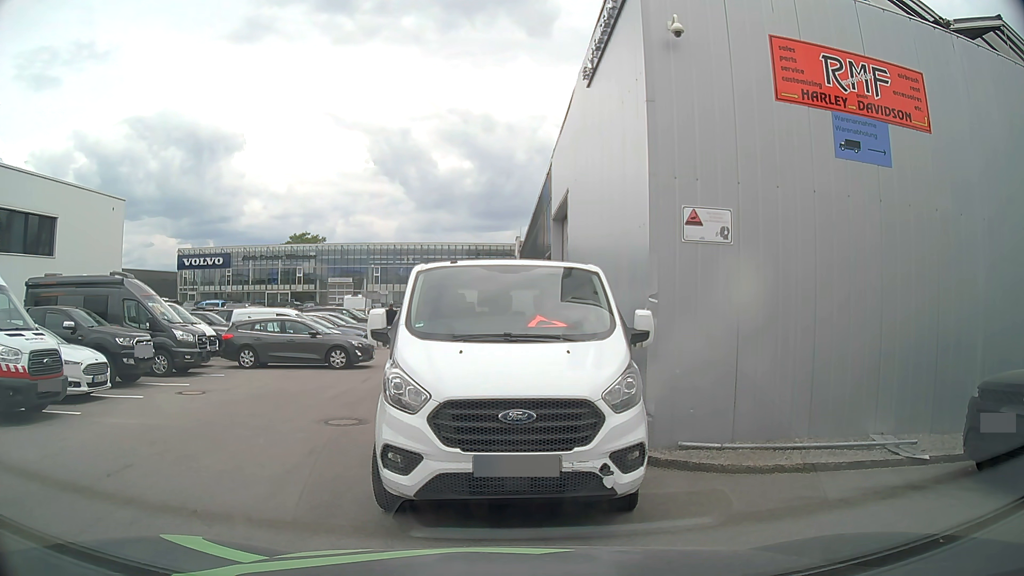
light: Day
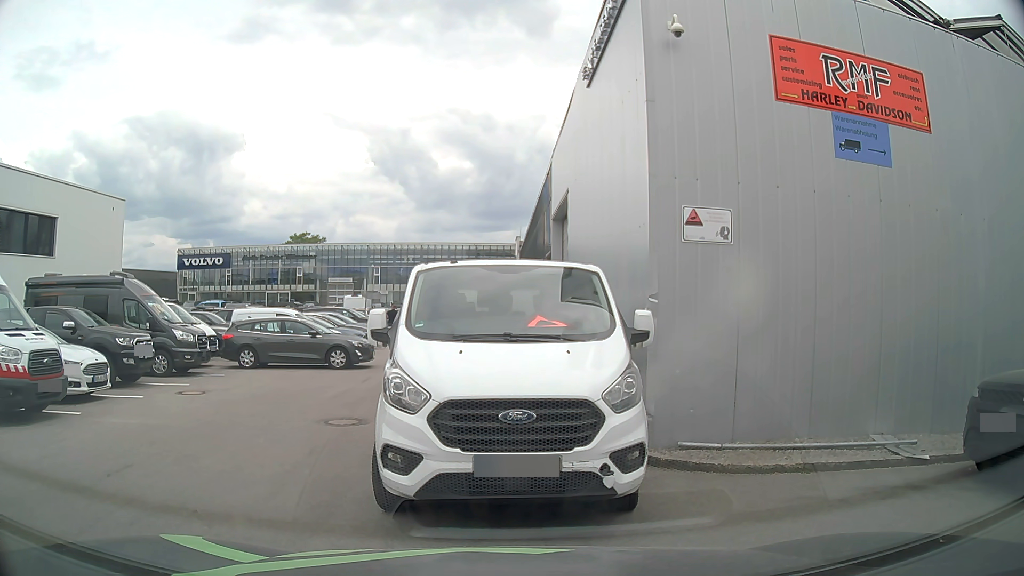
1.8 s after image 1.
(0.0, 0.0) m; 0°
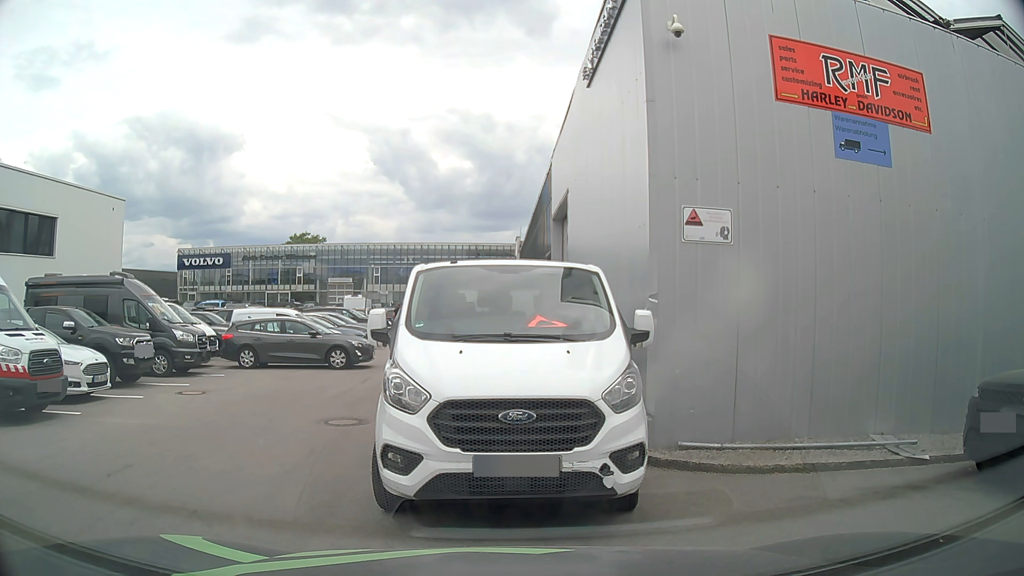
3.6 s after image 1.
(0.0, 0.0) m; 0°
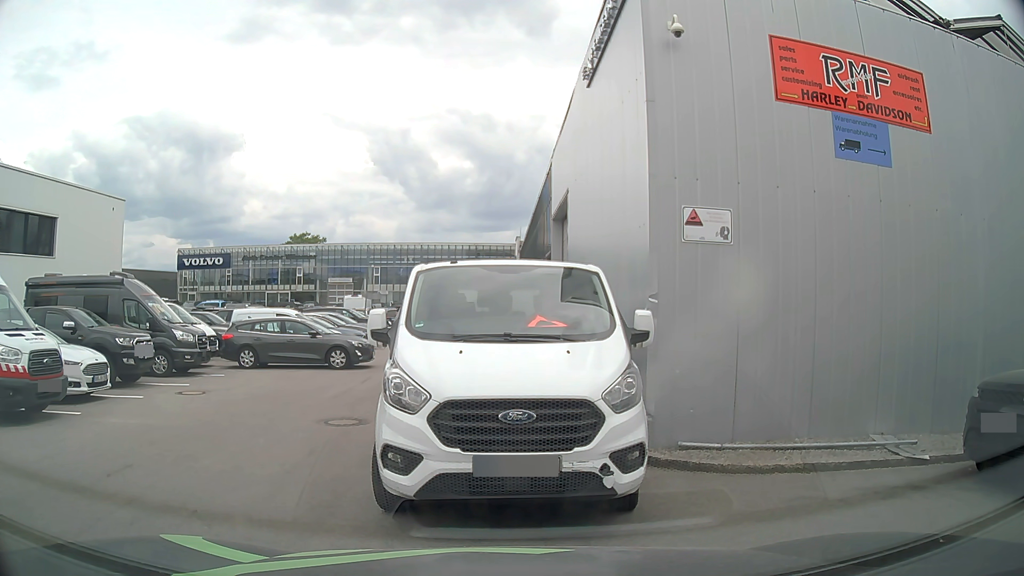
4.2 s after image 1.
(0.0, 0.0) m; 0°
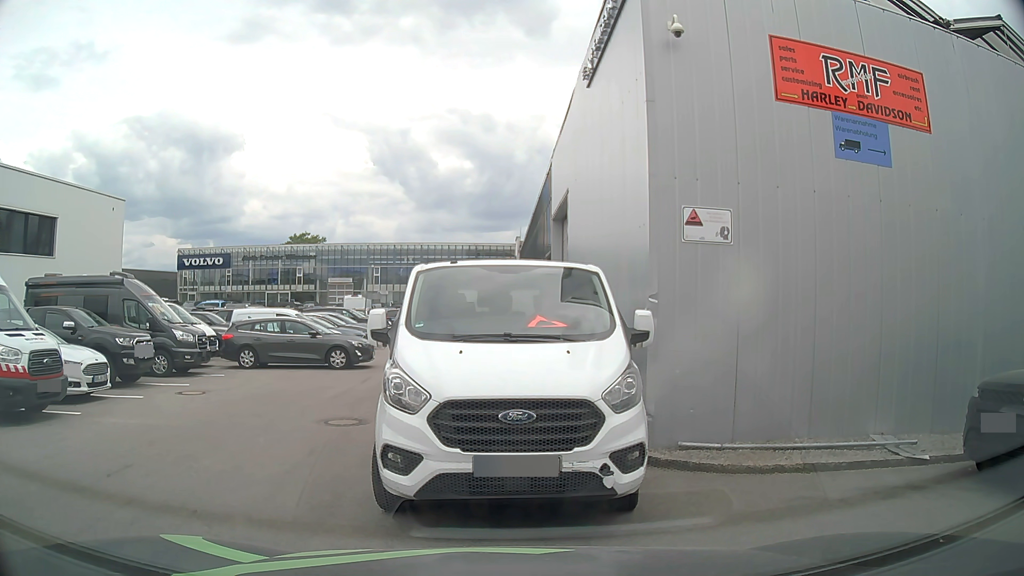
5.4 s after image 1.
(0.0, 0.0) m; 0°
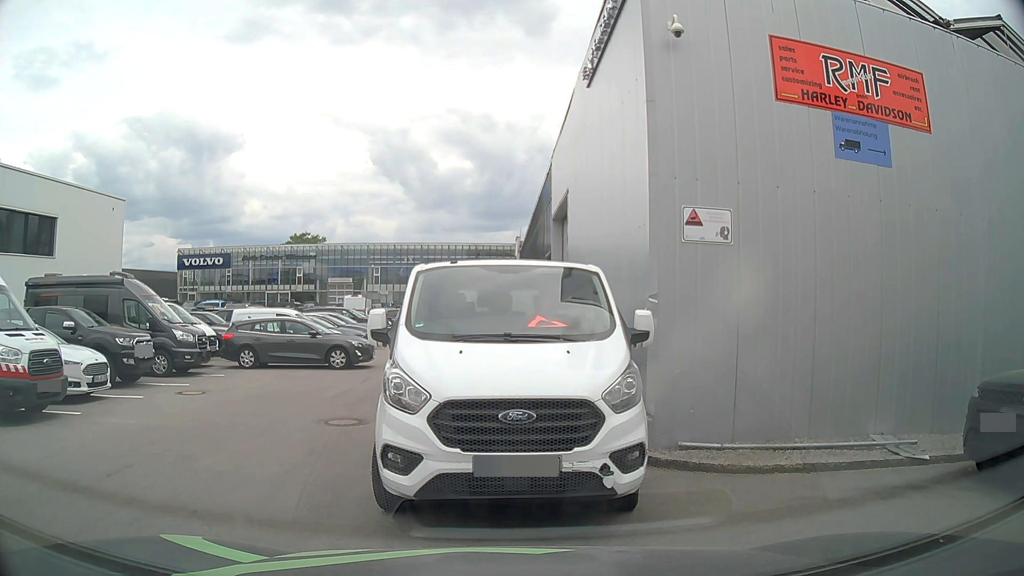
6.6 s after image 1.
(0.0, 0.0) m; 0°
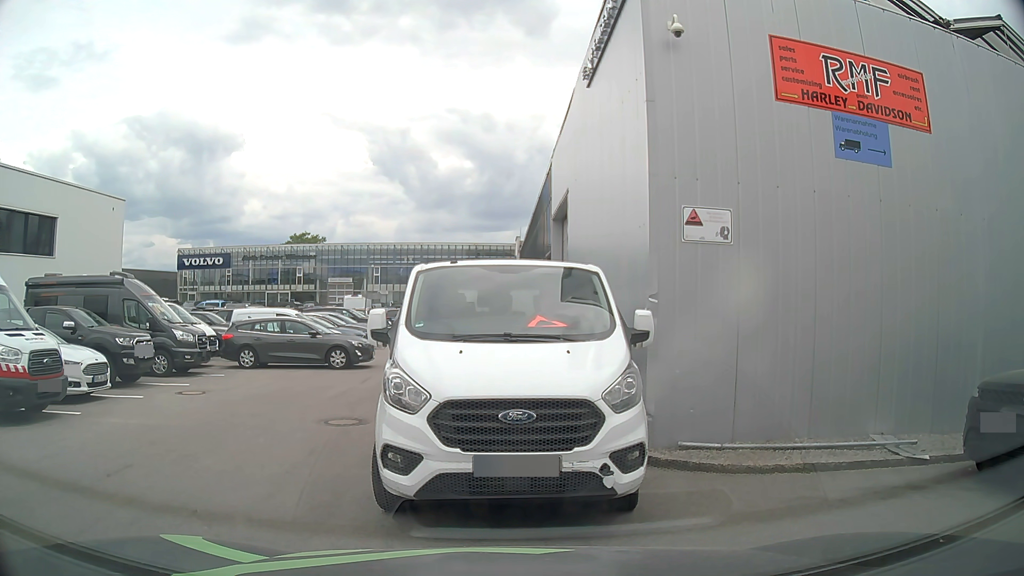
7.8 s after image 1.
(0.0, 0.0) m; 0°
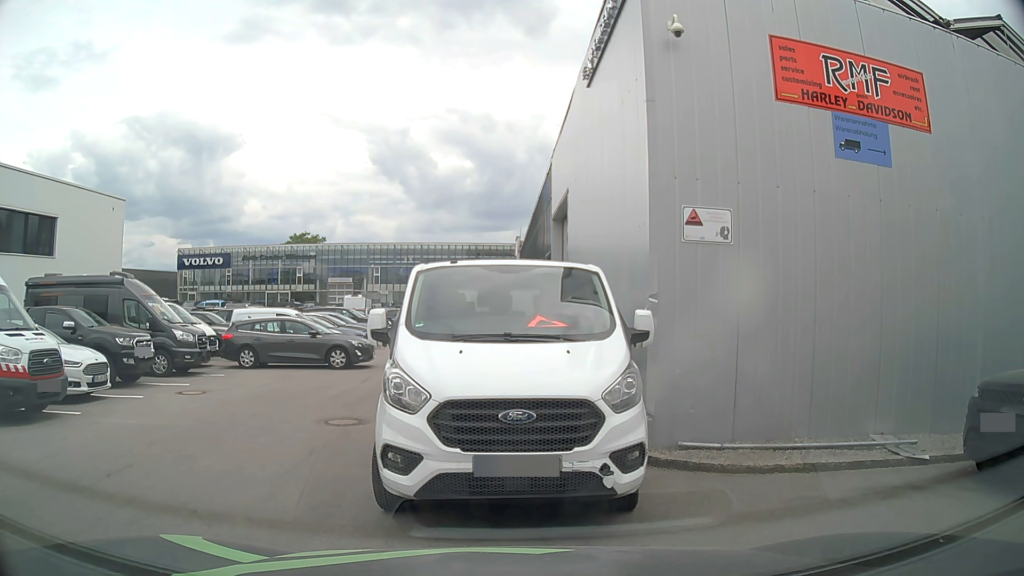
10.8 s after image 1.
(0.0, 0.0) m; 0°
